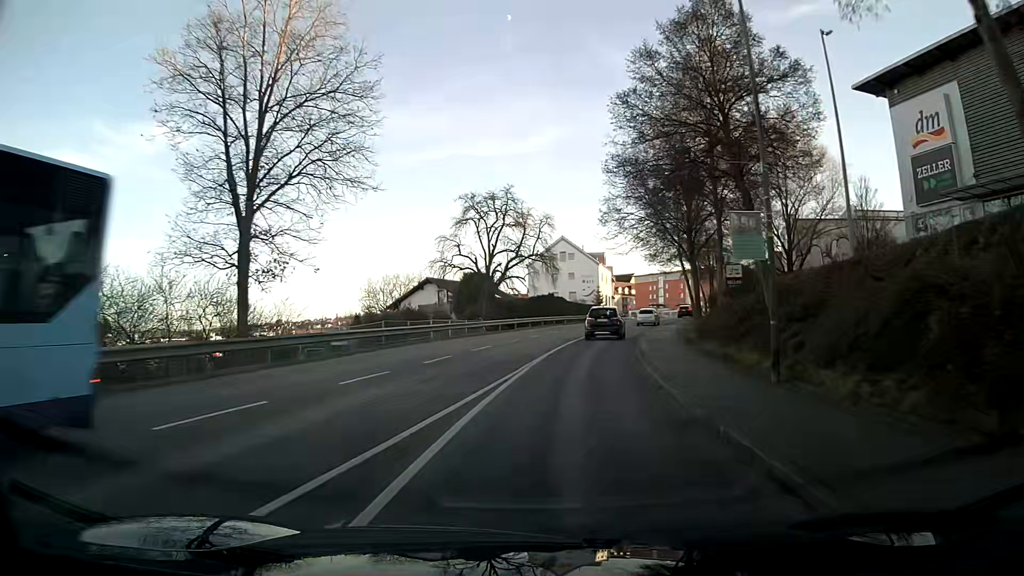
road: tertiary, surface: asphalt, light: Day
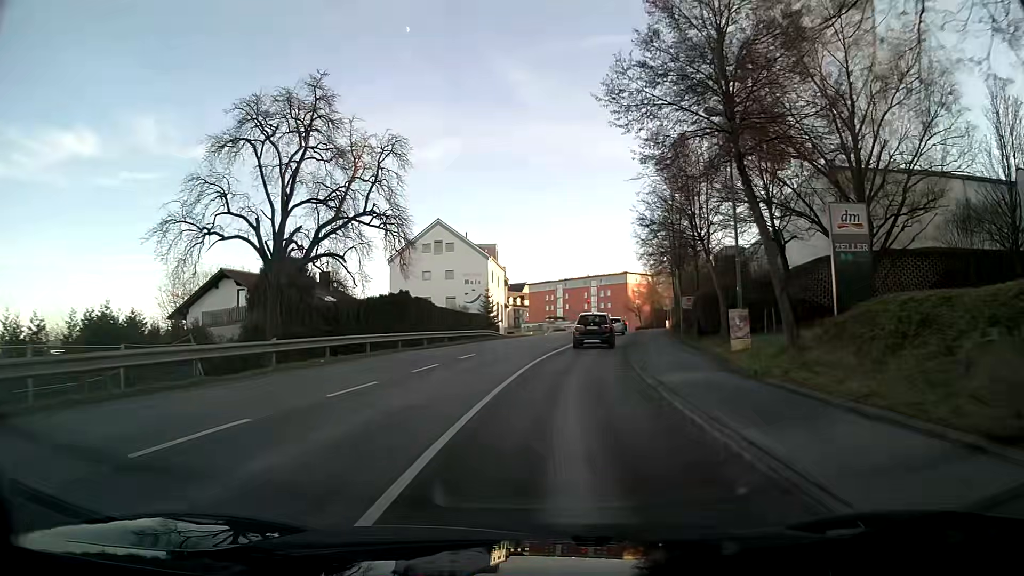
(+2.6, +30.5) m; +10°
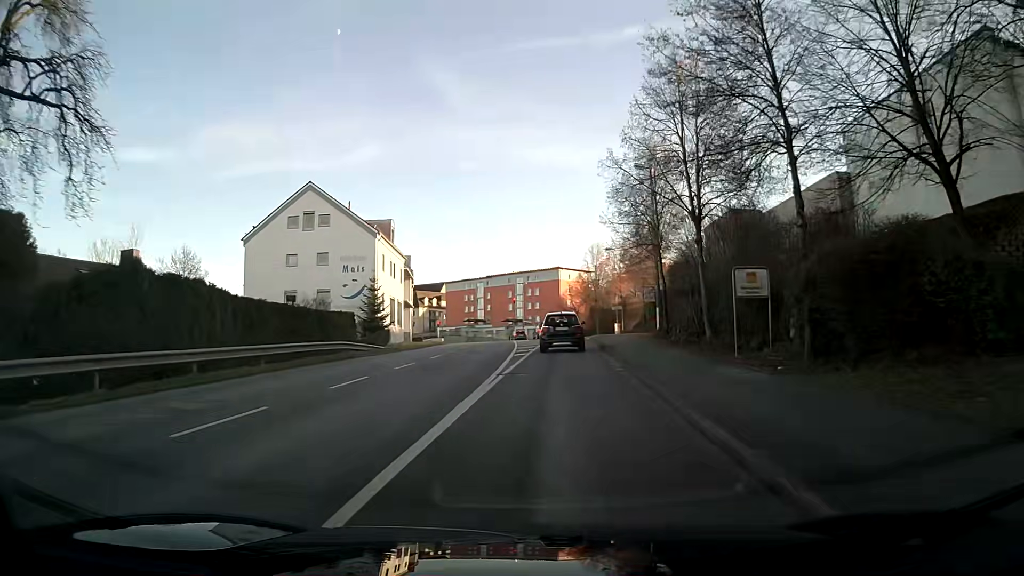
(+1.3, +22.3) m; +6°
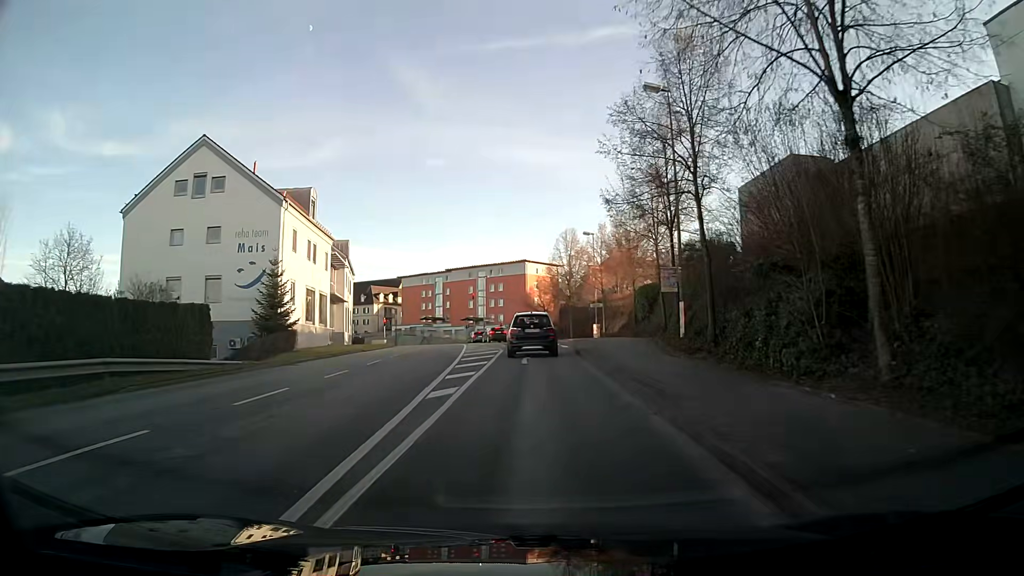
(+0.3, +14.2) m; +2°
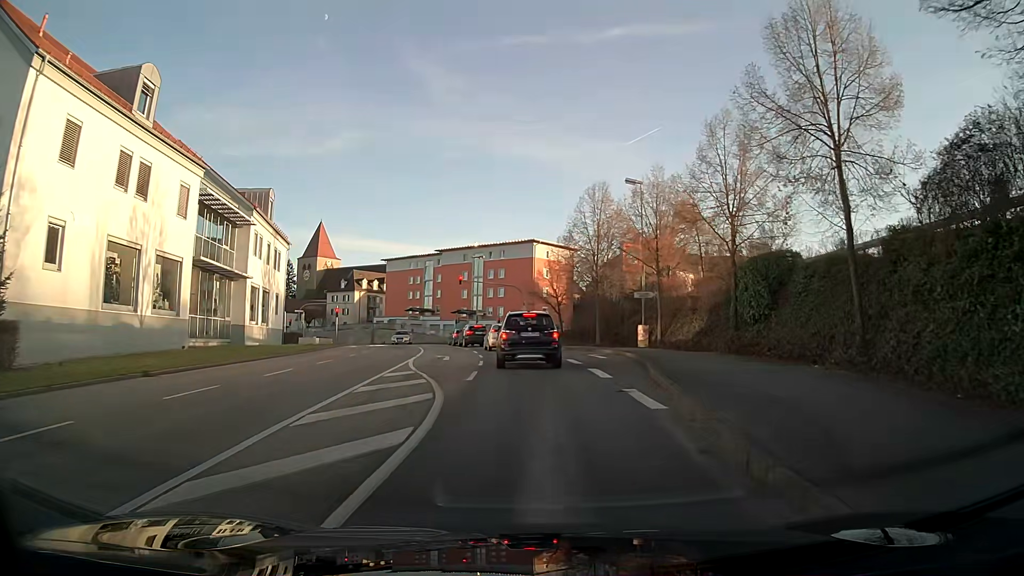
(-0.1, +23.9) m; 0°
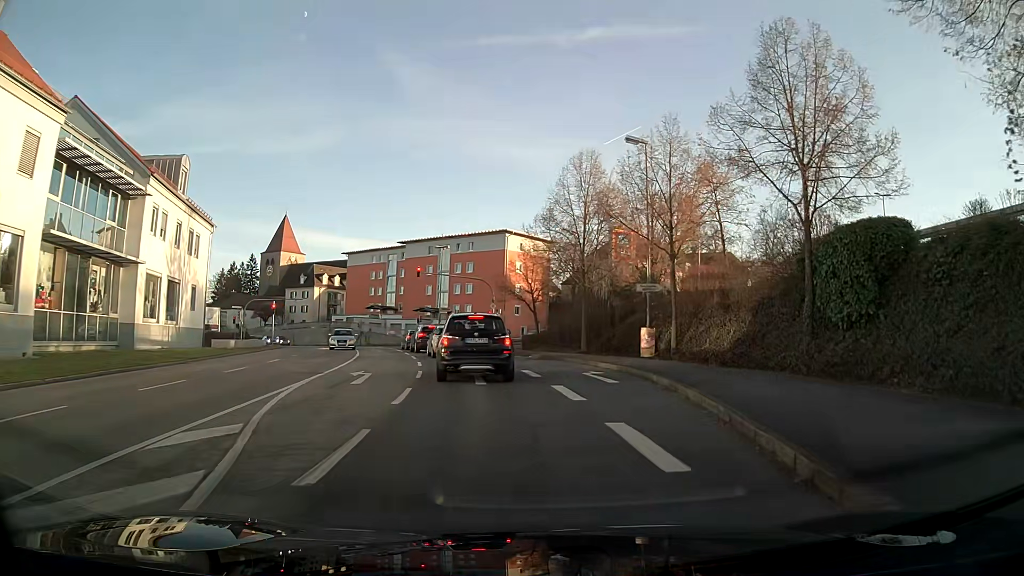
(+0.3, +9.9) m; +3°
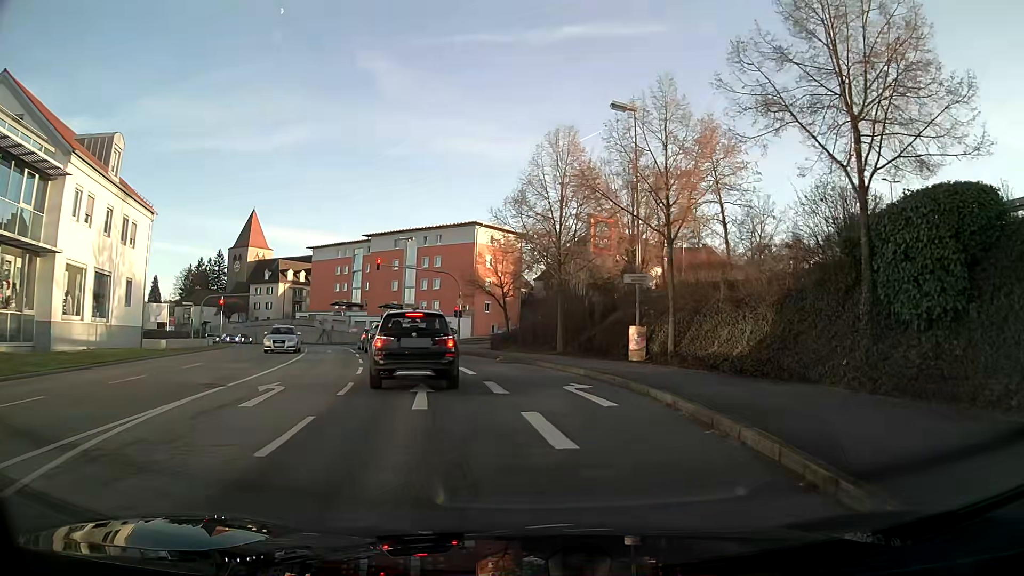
(+0.1, +4.8) m; +2°
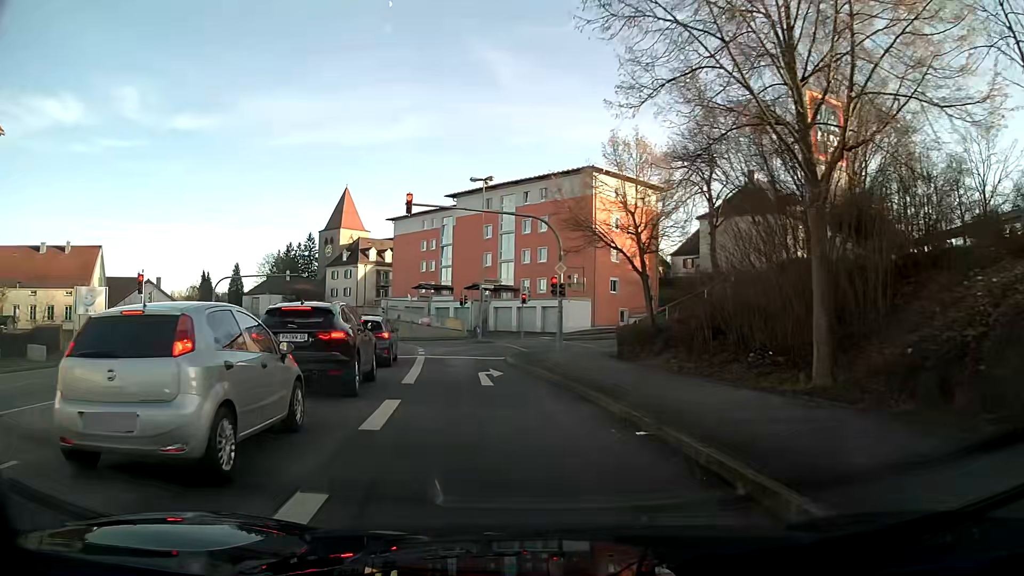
(-1.5, +23.3) m; -12°
